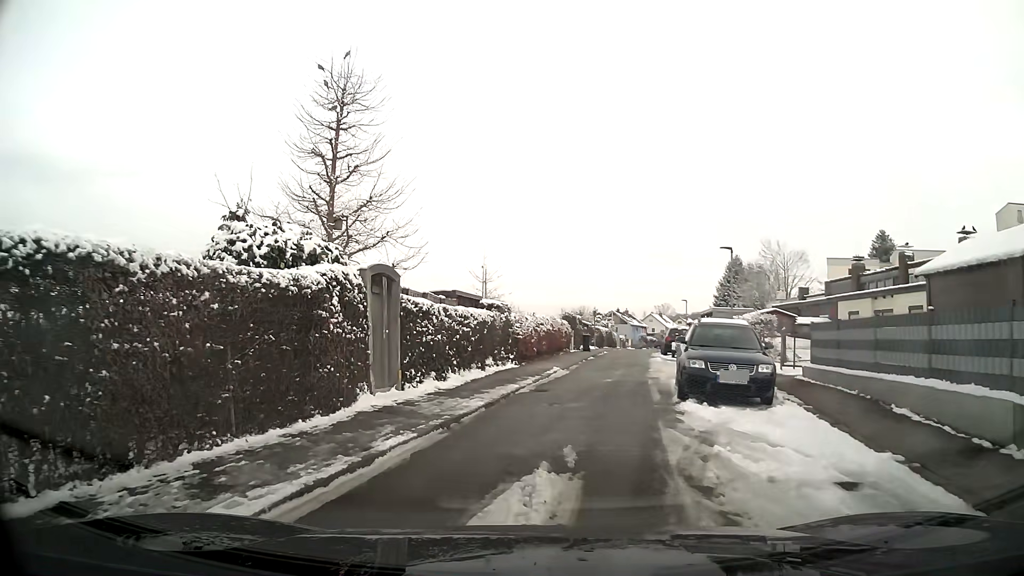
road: residential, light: Day
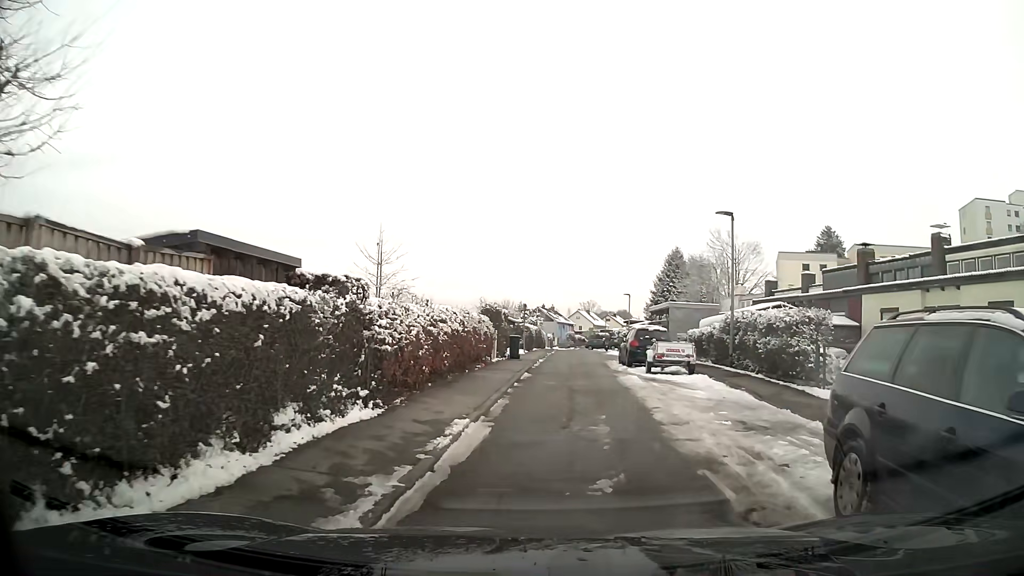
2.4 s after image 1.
(+0.7, +10.7) m; +9°
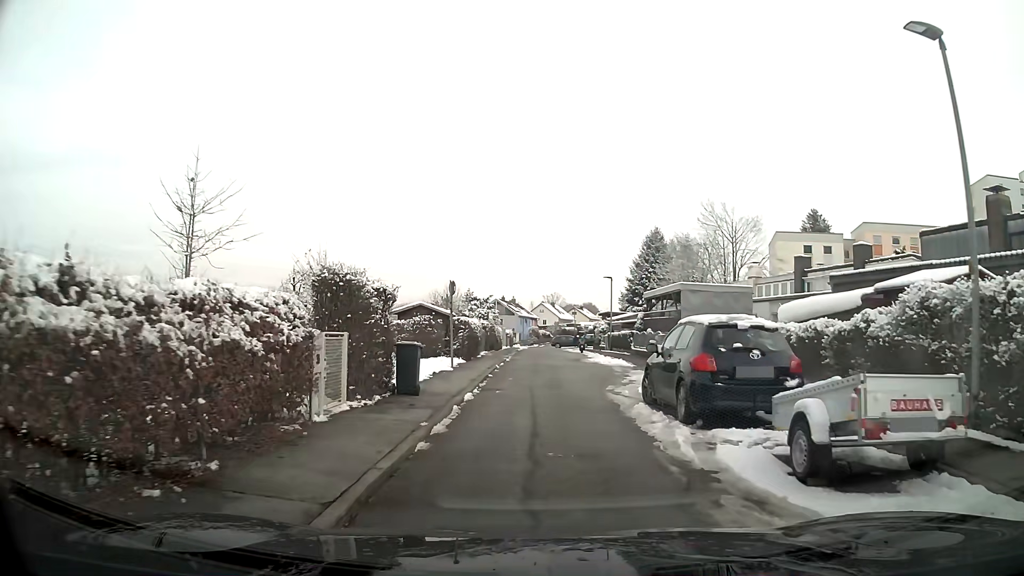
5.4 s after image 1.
(+0.5, +15.2) m; +2°
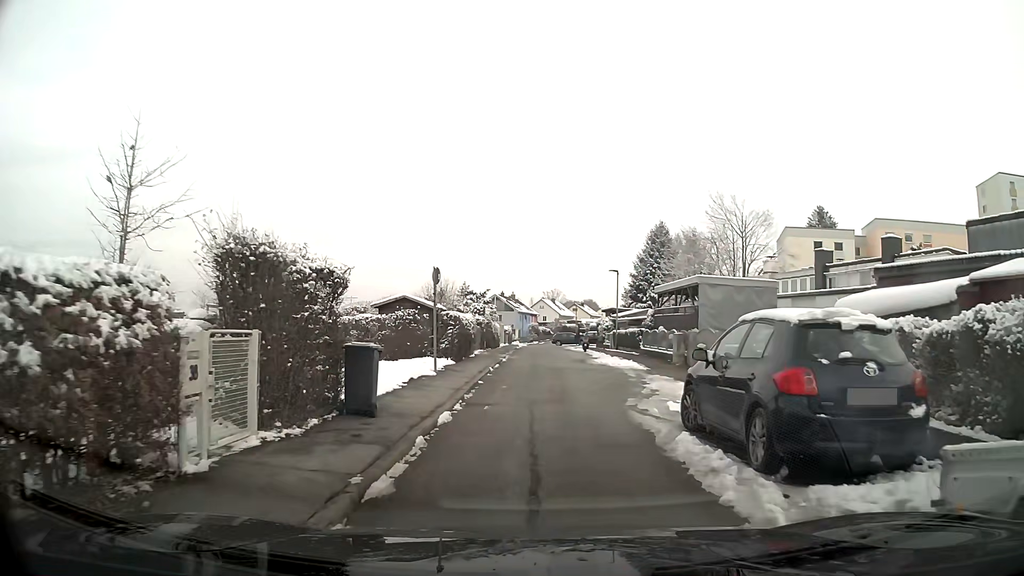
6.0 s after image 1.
(0.0, +3.3) m; 0°
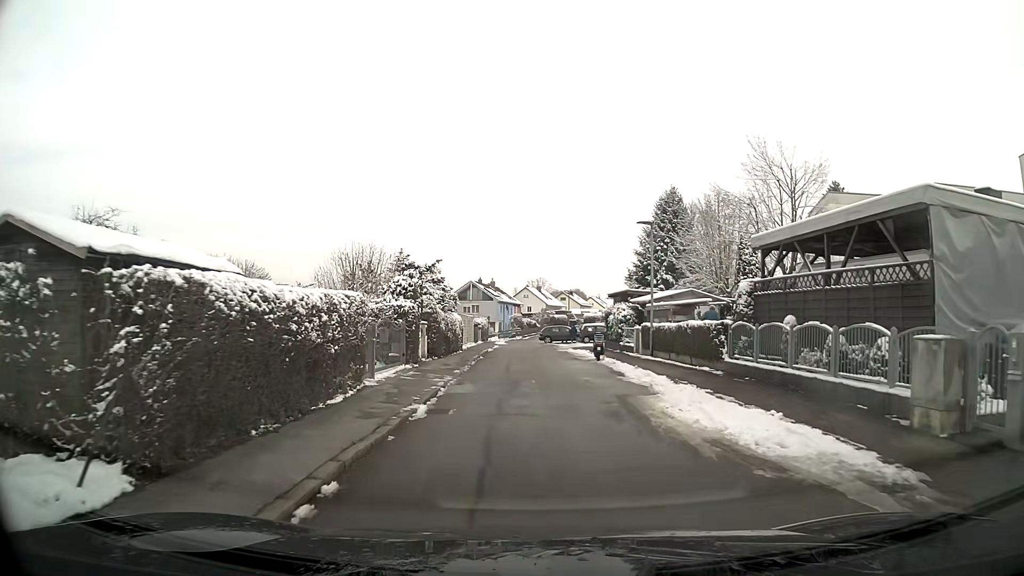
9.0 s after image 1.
(+0.1, +17.8) m; +1°
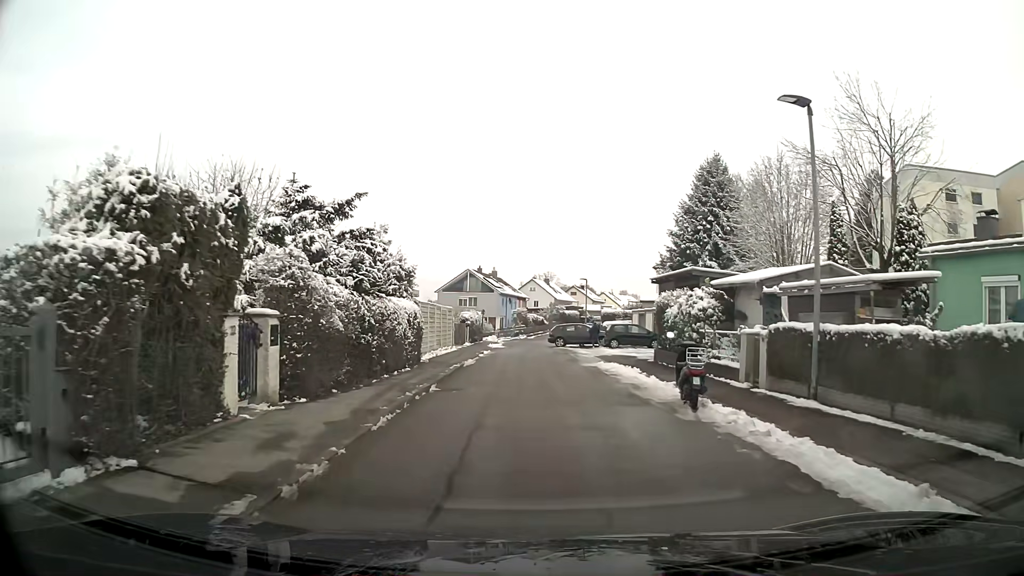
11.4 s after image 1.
(0.0, +14.8) m; 0°
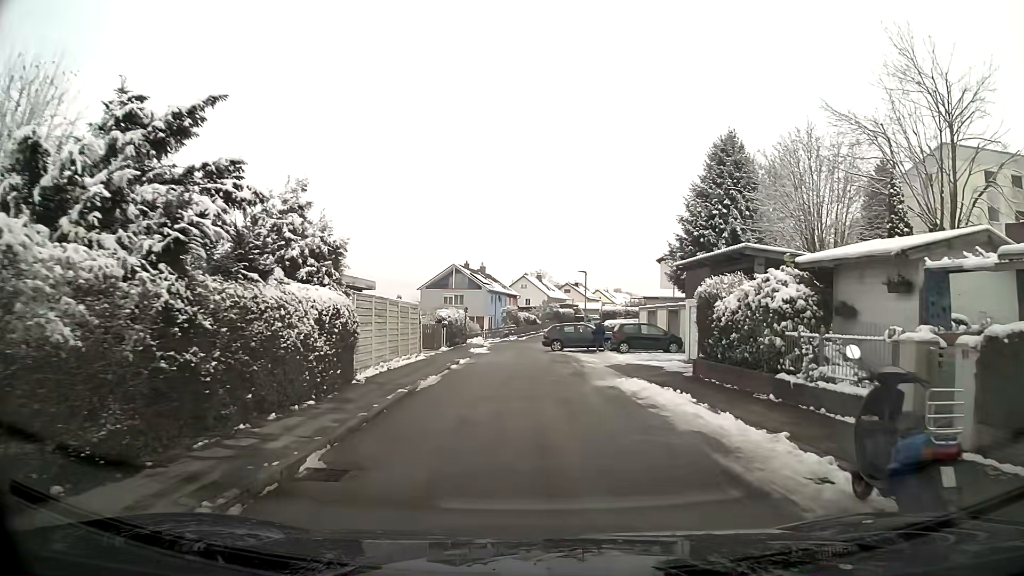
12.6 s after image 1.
(0.0, +7.2) m; +1°
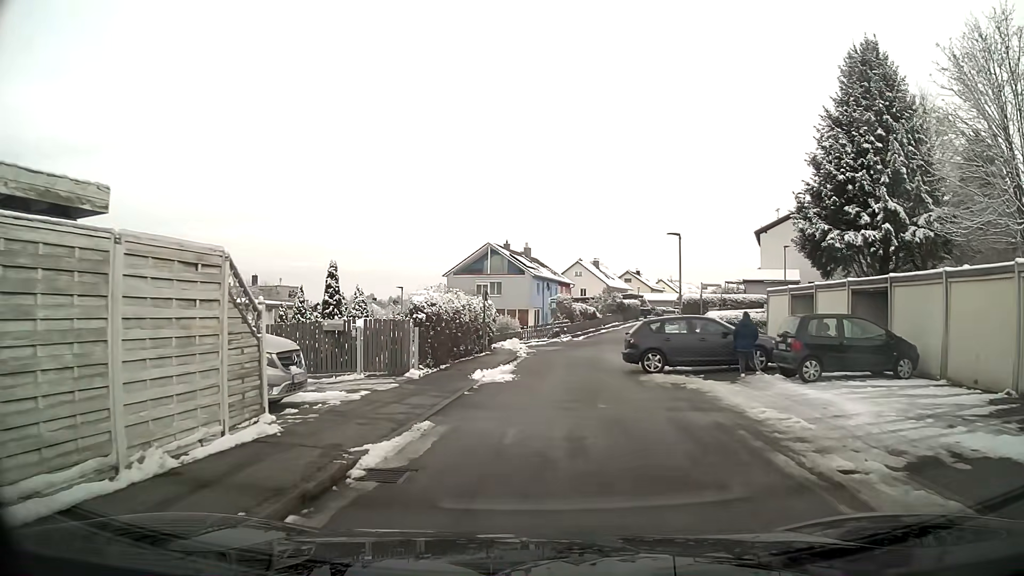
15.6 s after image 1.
(-0.6, +17.7) m; -5°
(0, +10) (+1, +20) (+3, +30) (+2, +39) (-6, +45) (-14, +51) (-21, +59) (-26, +67) (-31, +76) (-36, +85) m
